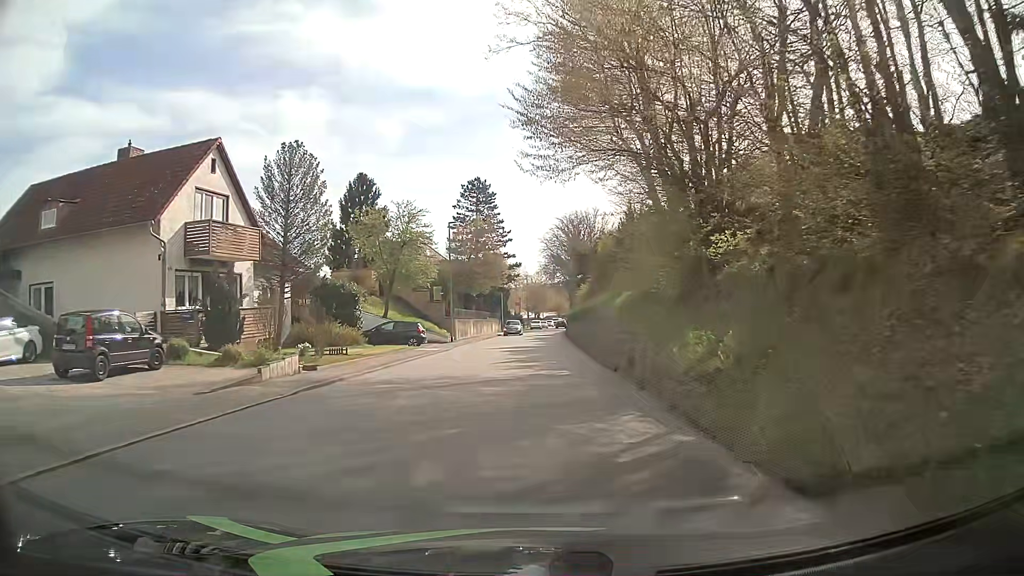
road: tertiary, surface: asphalt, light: Day
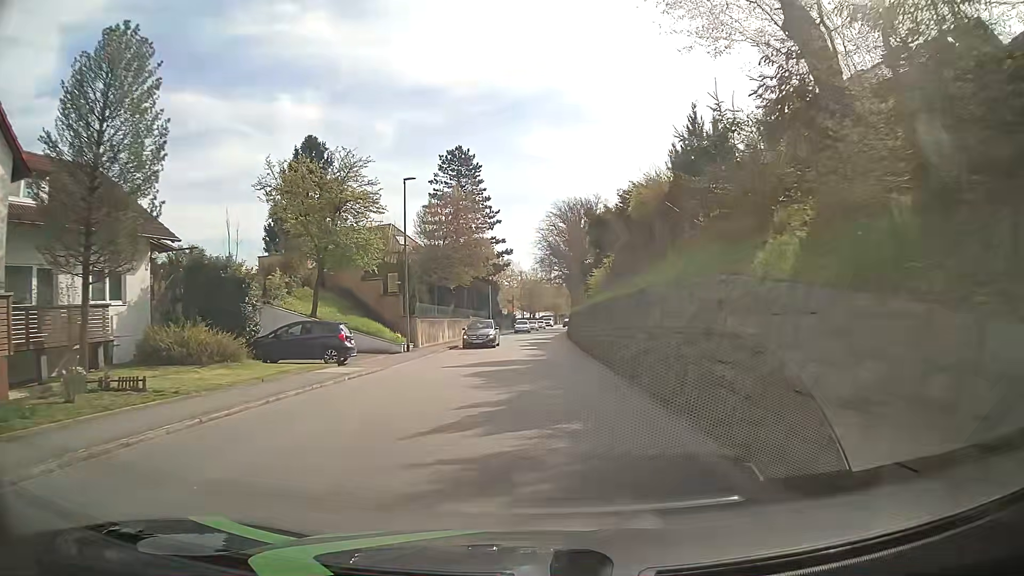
(+0.1, +14.4) m; +1°
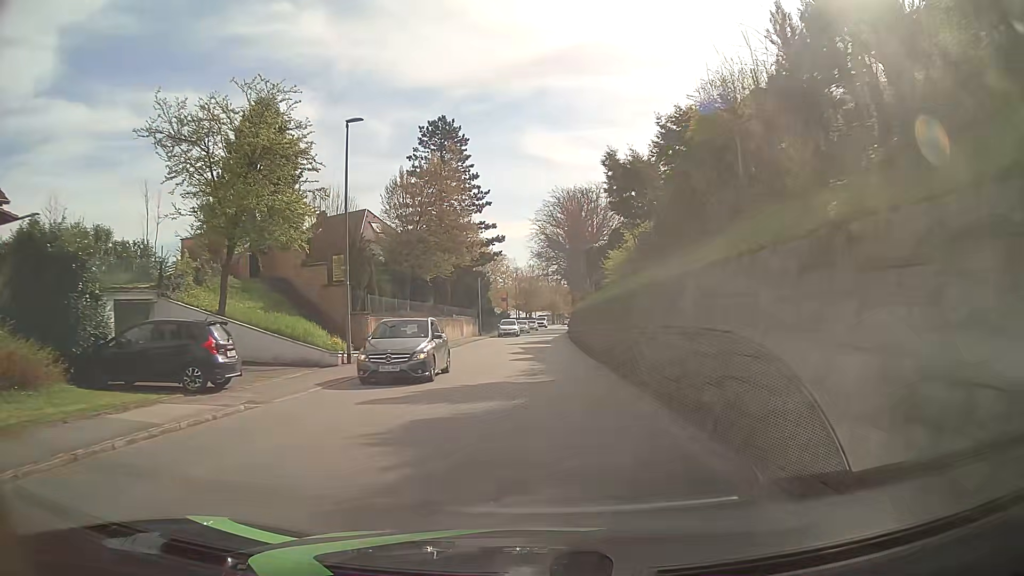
(+0.1, +9.6) m; +1°
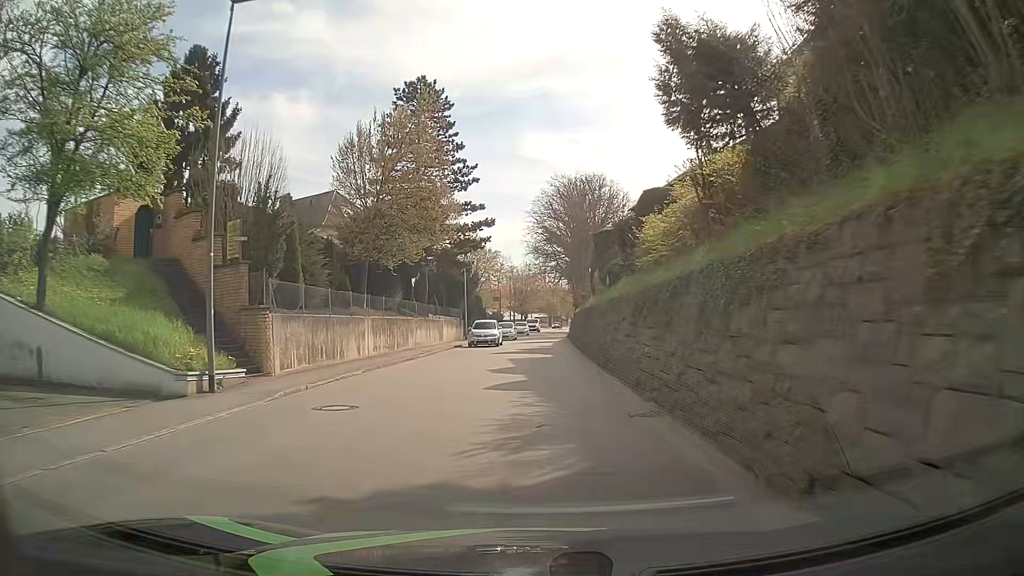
(-0.1, +9.6) m; -2°
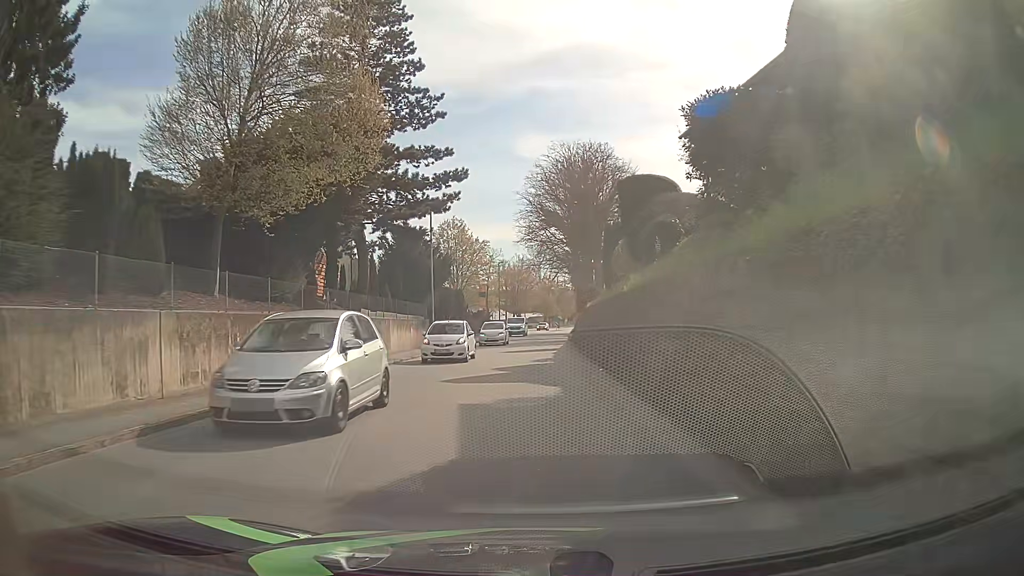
(+0.4, +14.4) m; +2°
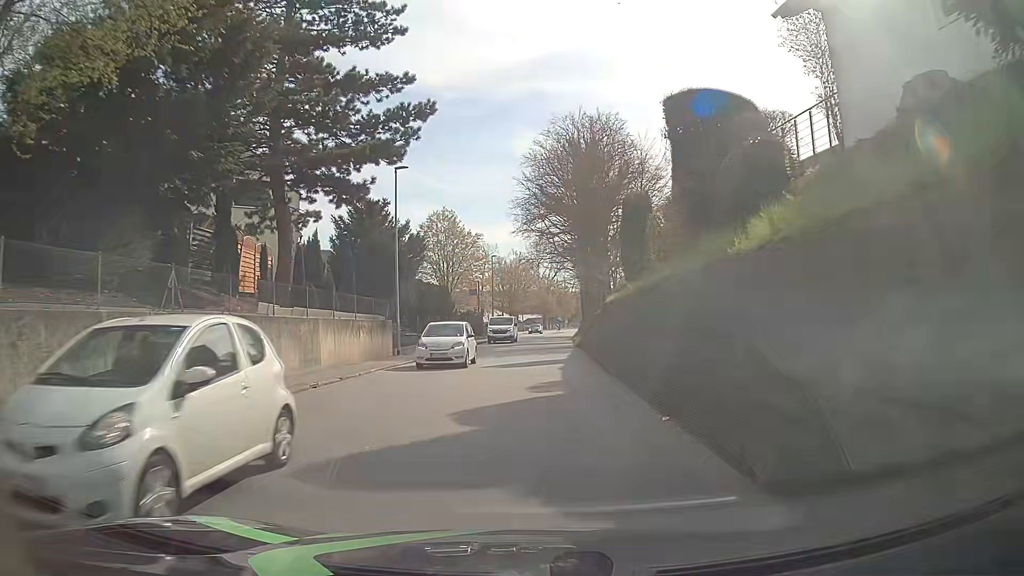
(0.0, +9.6) m; 0°
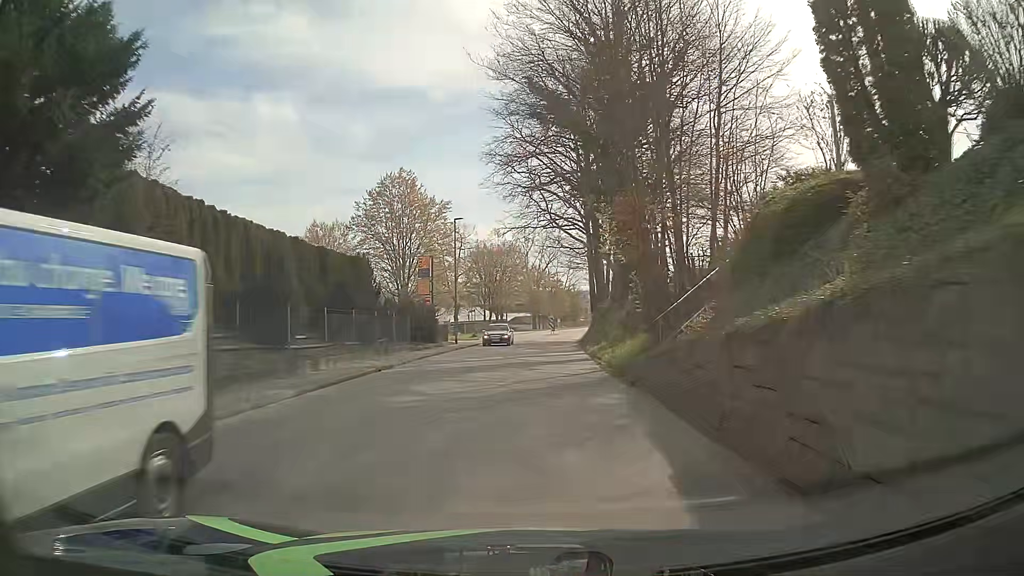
(+0.2, +23.9) m; +1°
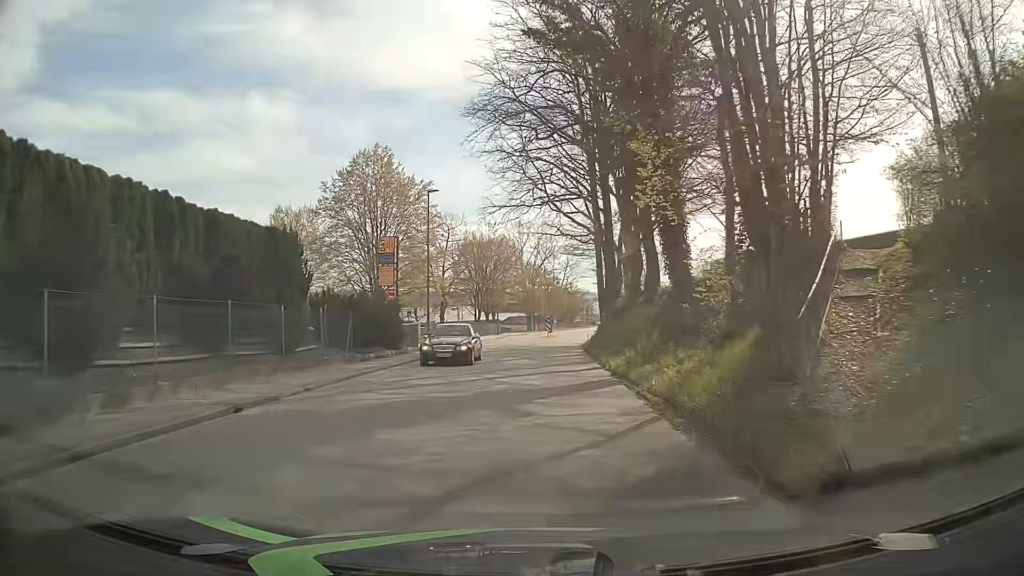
(0.0, +9.6) m; 0°
(0, +10) (0, +20) (+1, +30) (+1, +40) (+2, +50) (+3, +60) (+4, +70) (+5, +80) (+6, +90) (+7, +100) m
